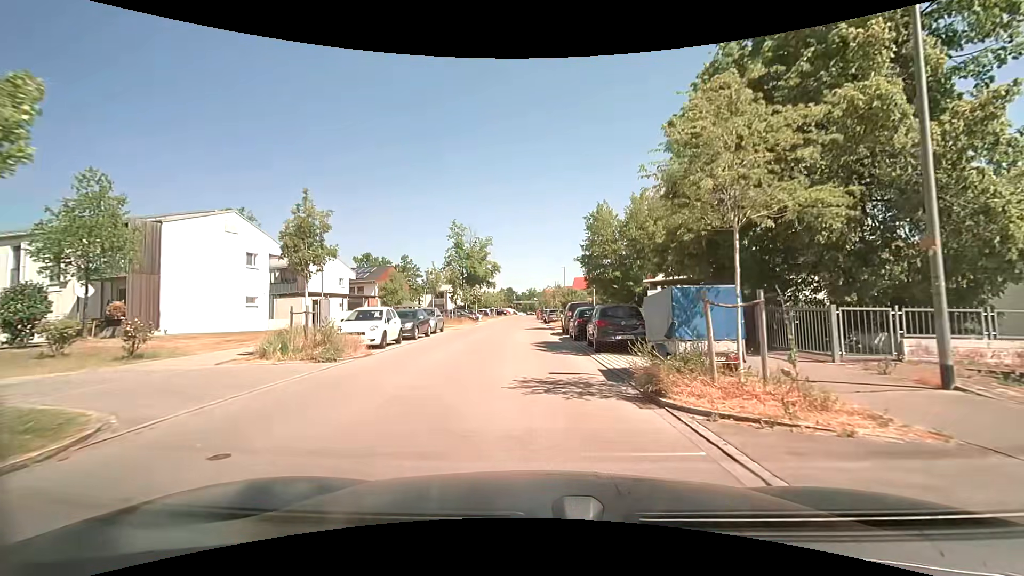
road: residential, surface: asphalt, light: Day
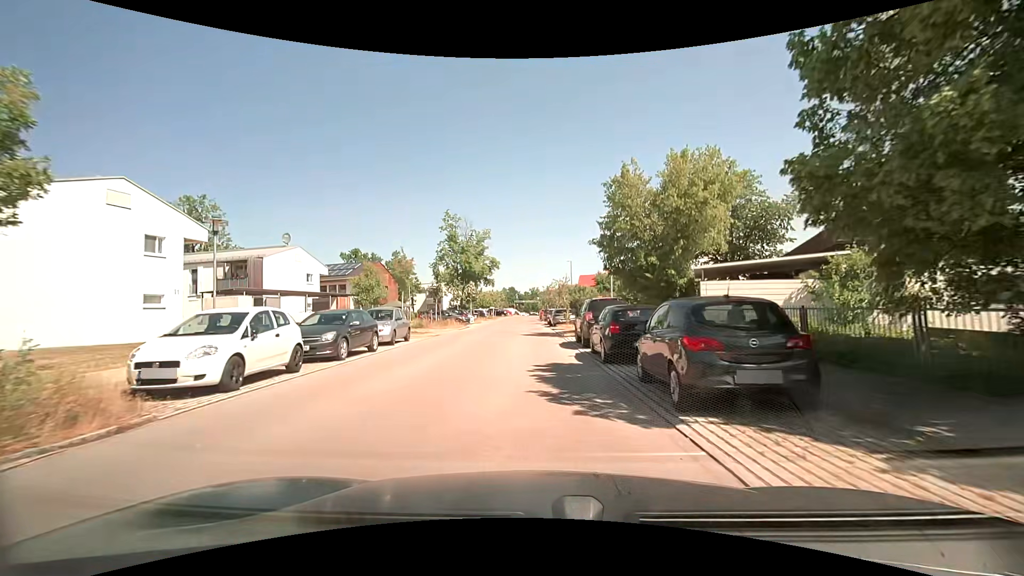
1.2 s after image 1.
(0.0, +8.9) m; 0°
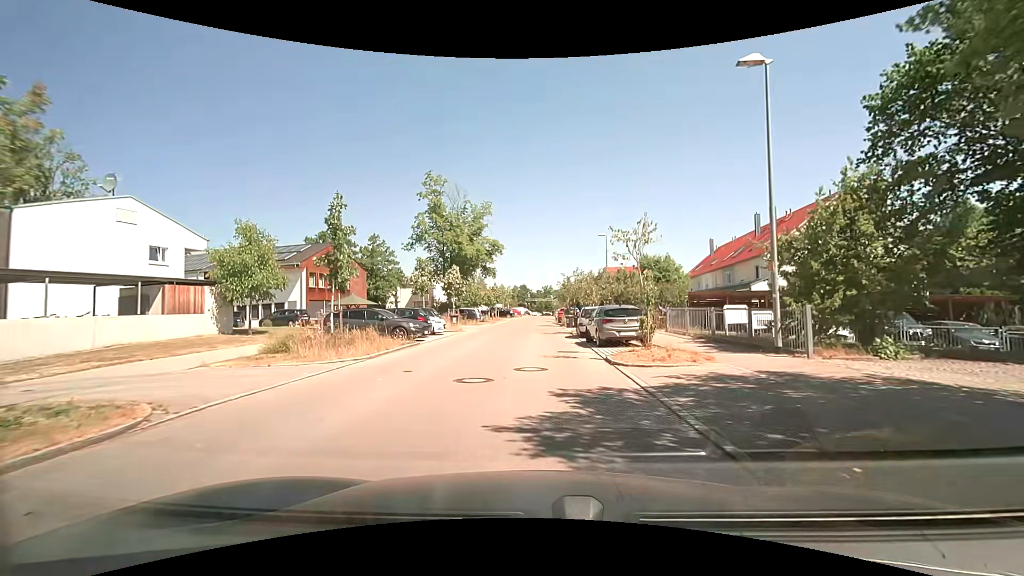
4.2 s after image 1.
(-0.4, +21.8) m; -2°
(0, +10) (0, +20) (0, +30) (0, +40) (0, +50) (+1, +60) (+1, +70) (+2, +80) (+2, +90) (+2, +100) m
